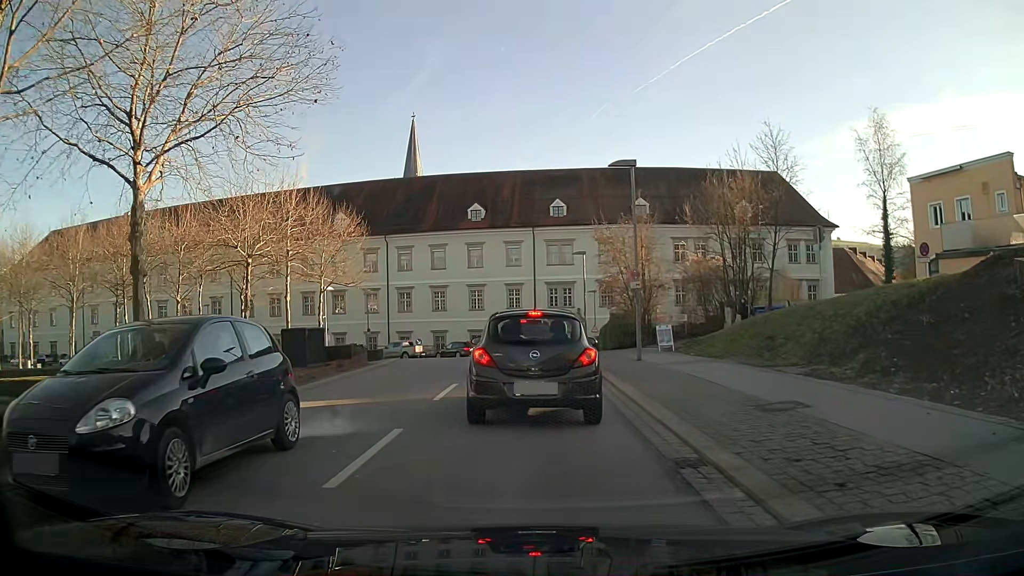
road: tertiary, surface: asphalt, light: Day
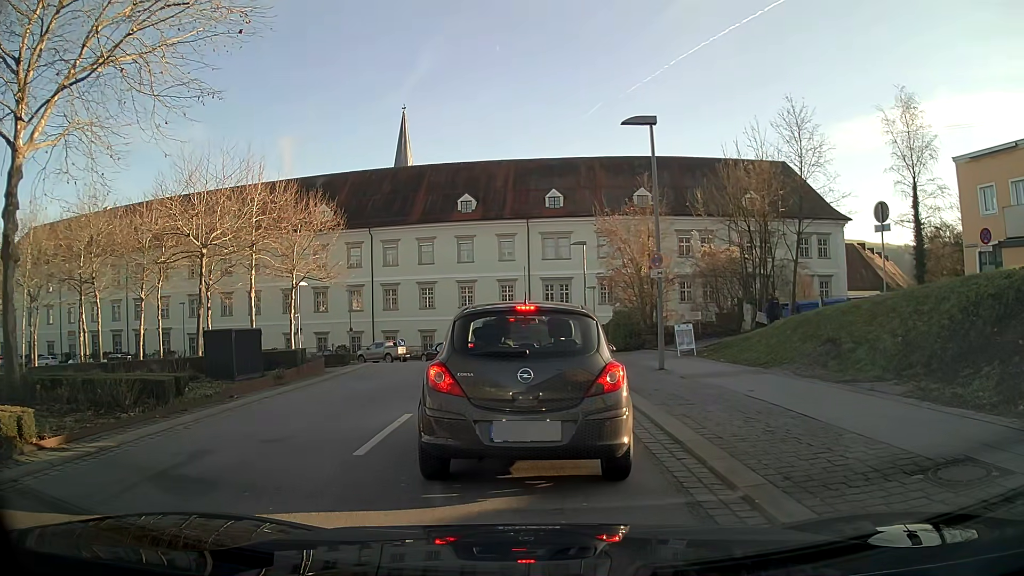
(+0.1, +4.6) m; +2°
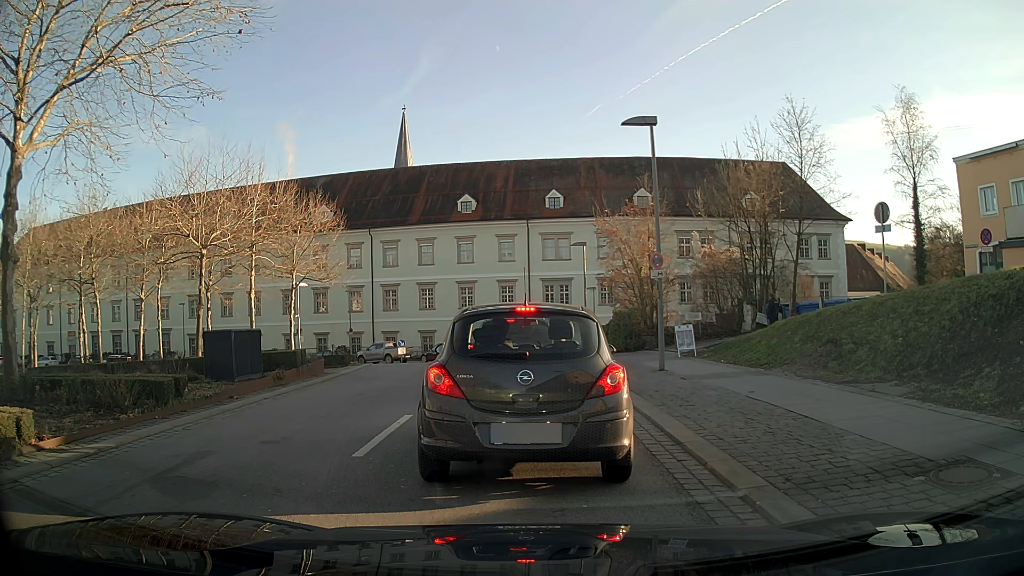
(0.0, +0.1) m; 0°
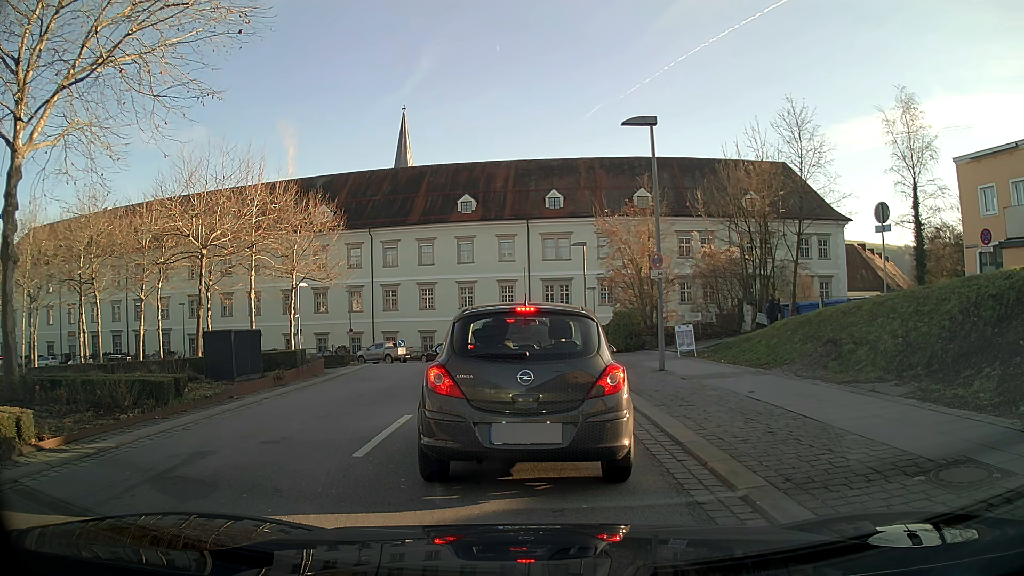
(0.0, 0.0) m; 0°
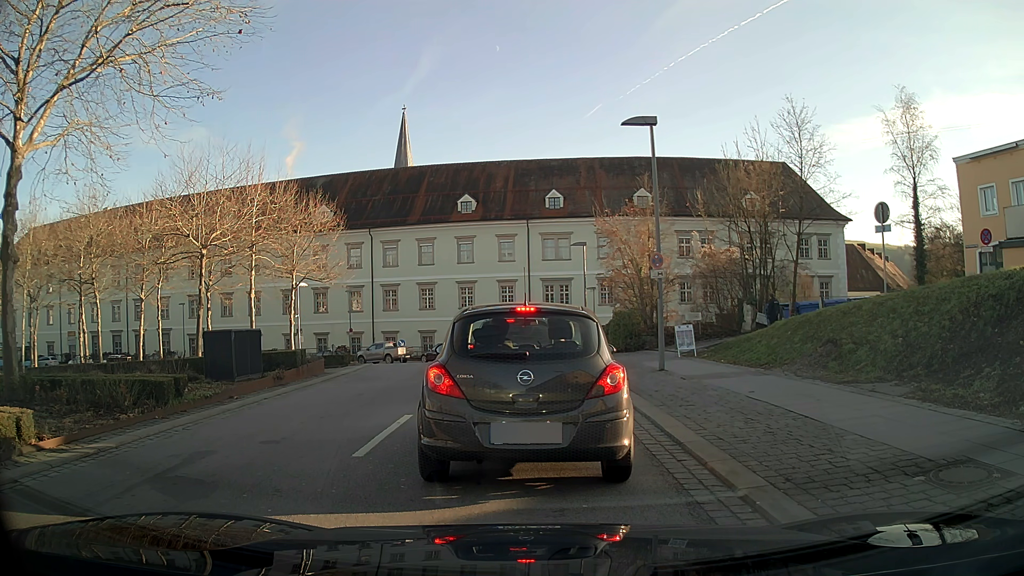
(0.0, 0.0) m; 0°
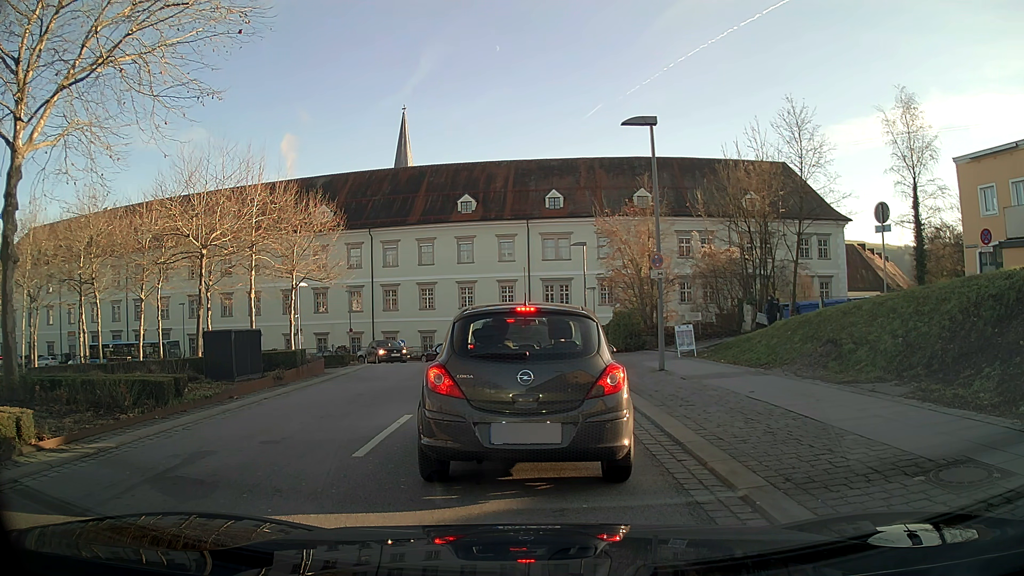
(0.0, 0.0) m; 0°
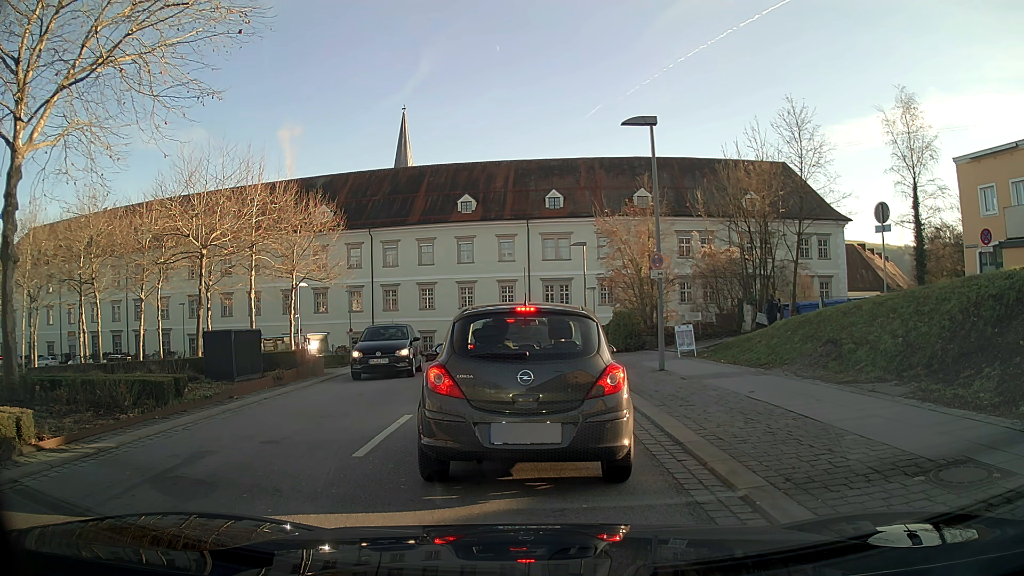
(0.0, 0.0) m; 0°
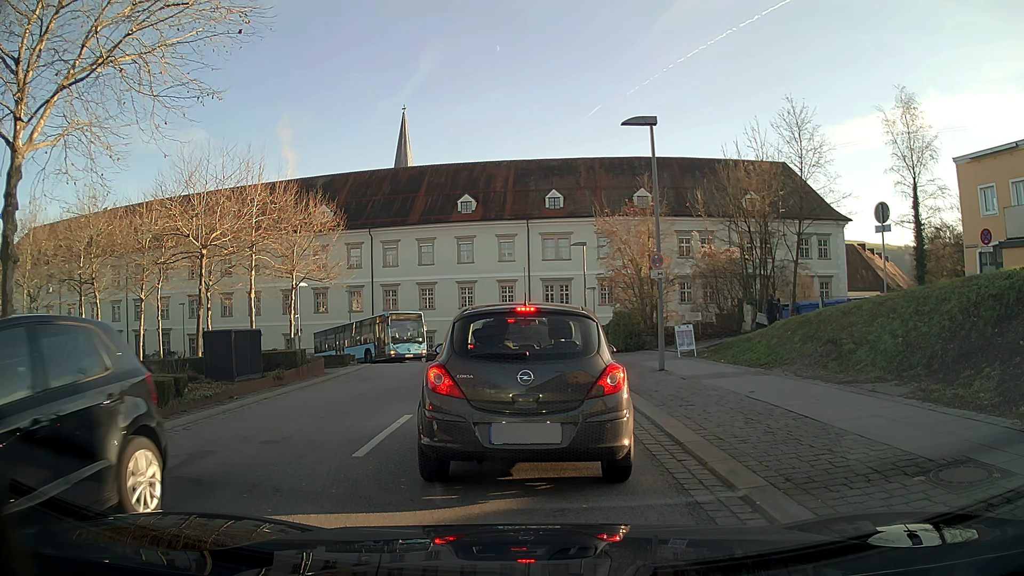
(0.0, 0.0) m; 0°
